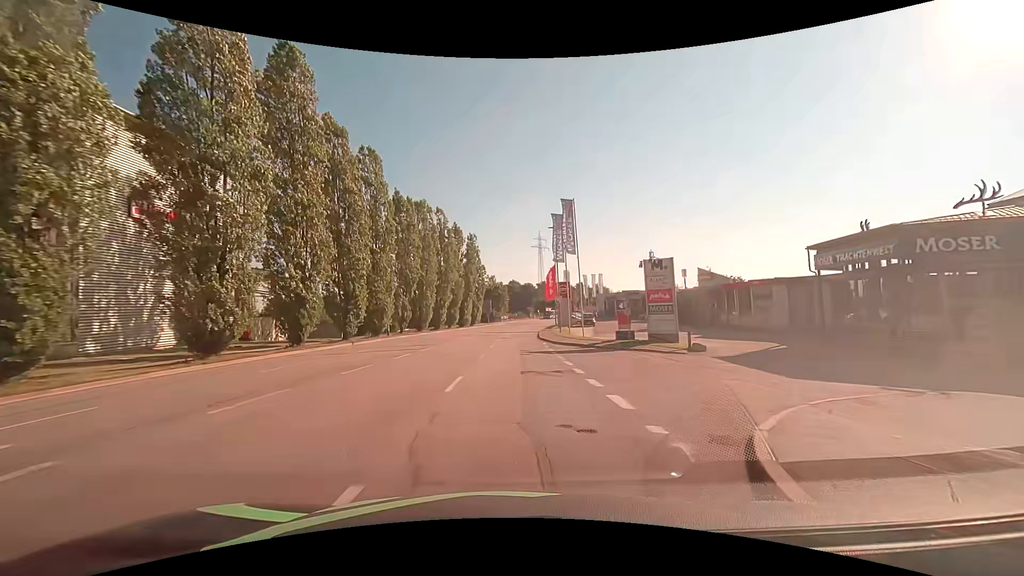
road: tertiary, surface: asphalt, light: Day
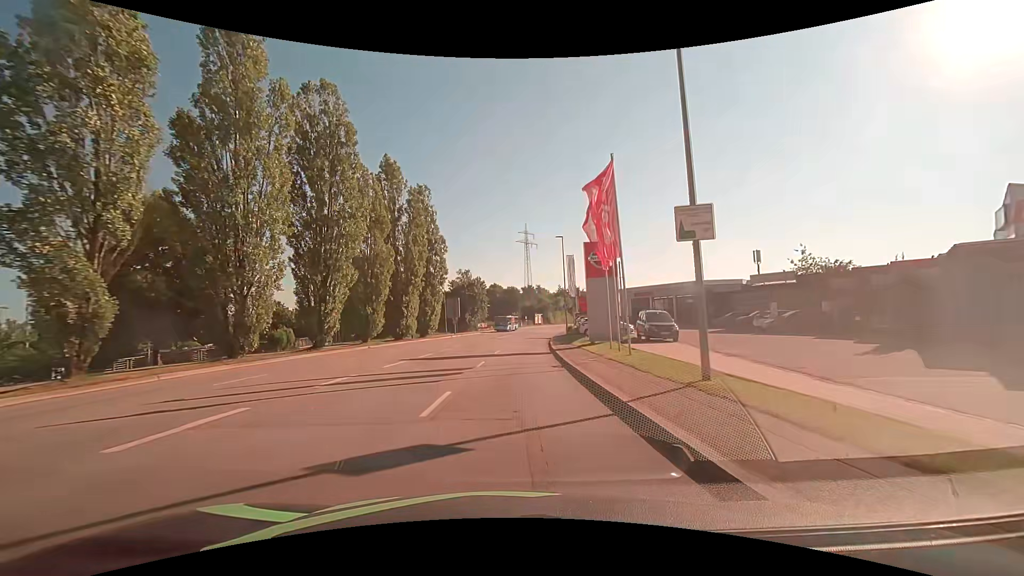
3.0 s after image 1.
(+0.6, +38.0) m; +2°
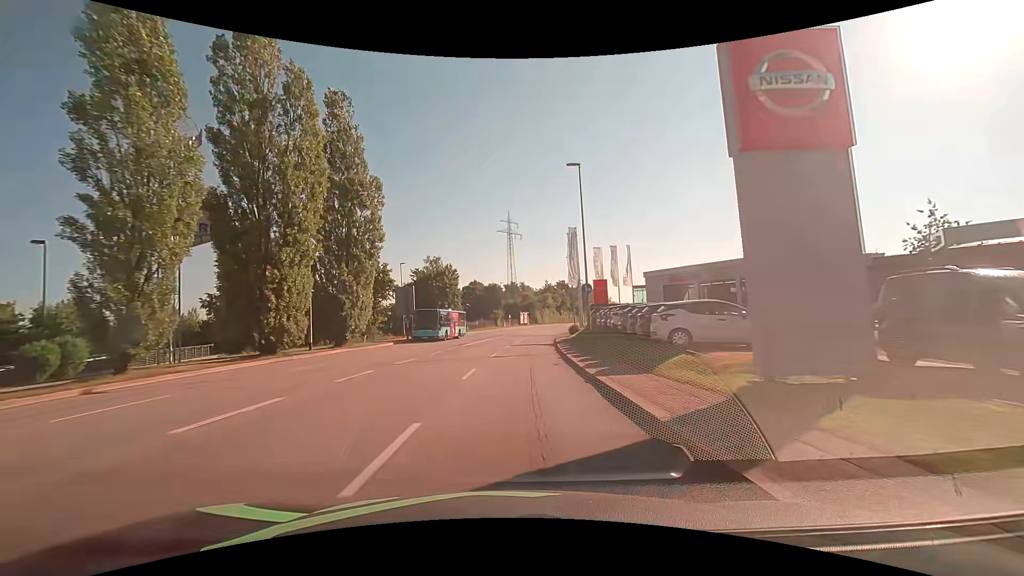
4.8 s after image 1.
(+0.4, +22.8) m; +2°
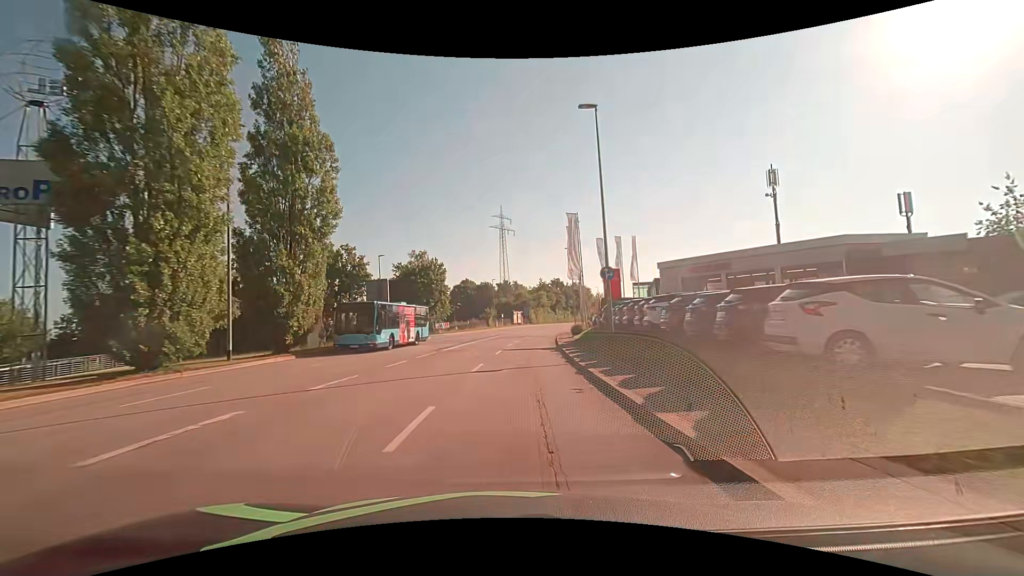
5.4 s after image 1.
(+0.1, +7.6) m; +1°
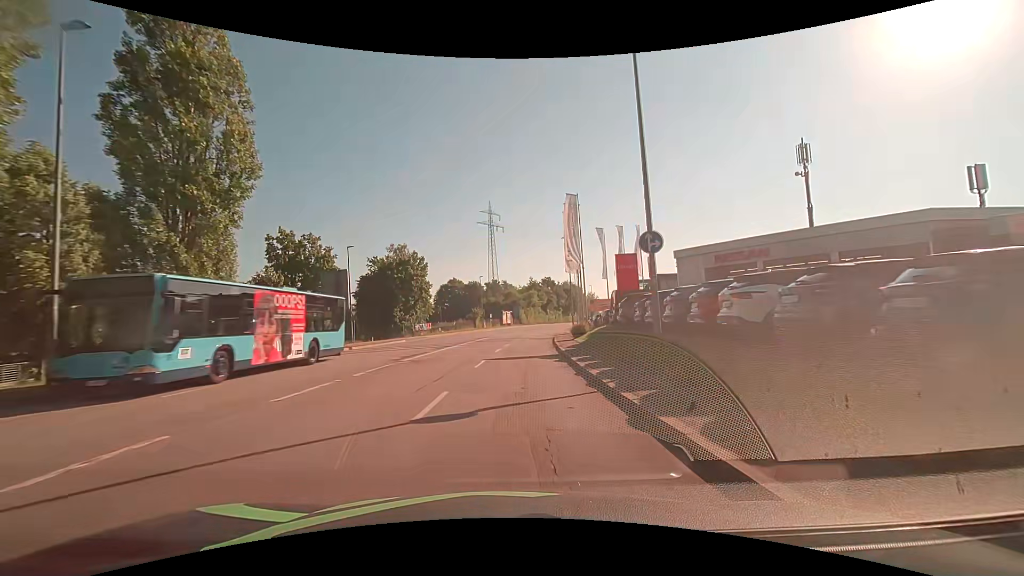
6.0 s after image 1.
(+0.1, +7.6) m; +1°
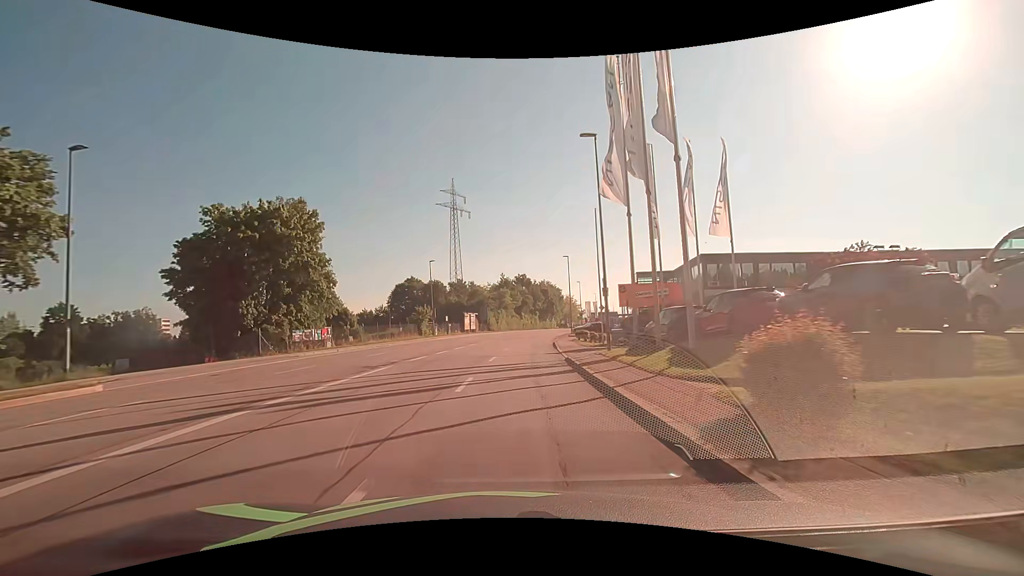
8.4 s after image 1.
(+1.0, +30.3) m; +4°
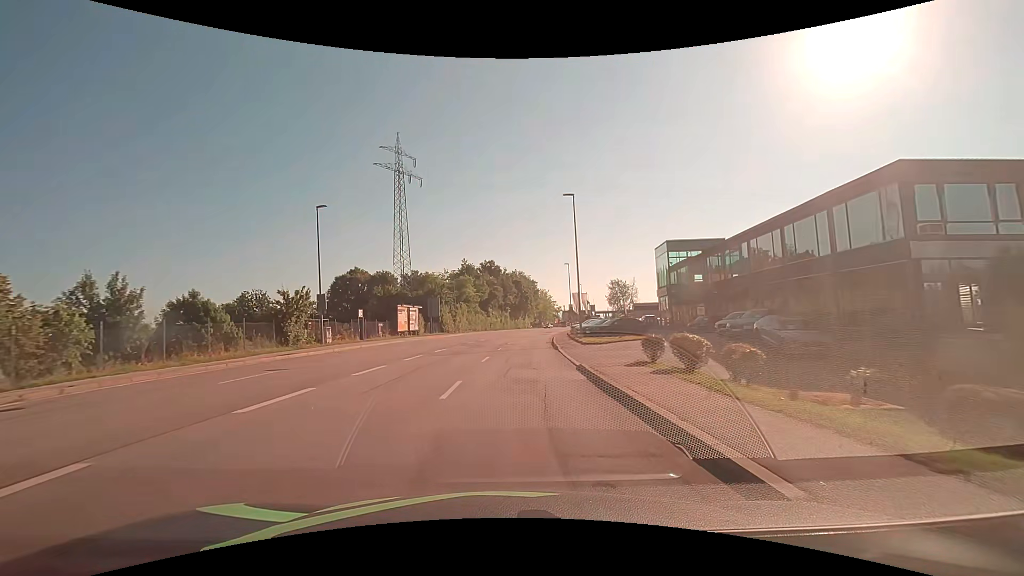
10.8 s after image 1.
(+0.6, +30.4) m; +3°
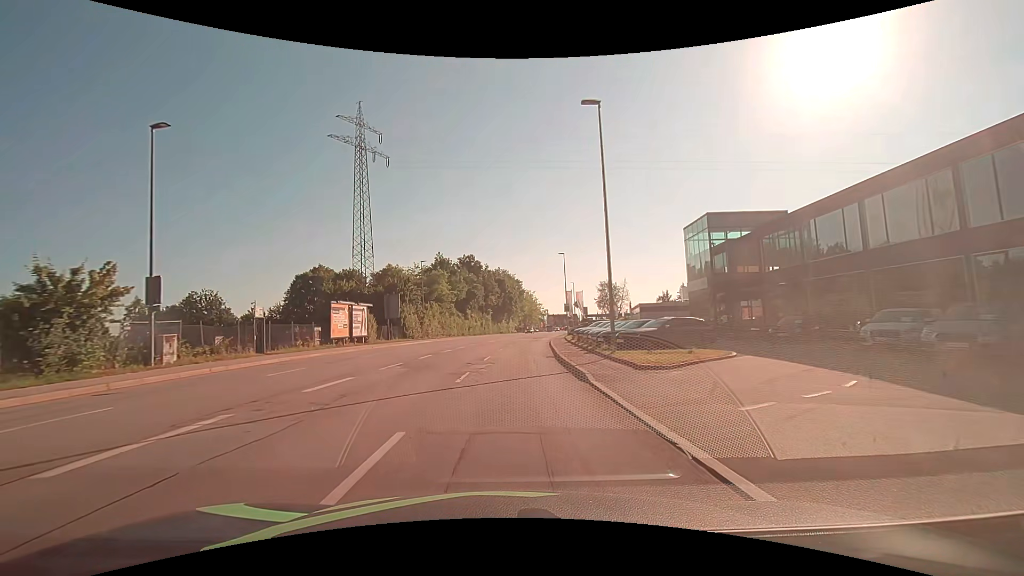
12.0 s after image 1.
(+0.2, +15.2) m; +2°
